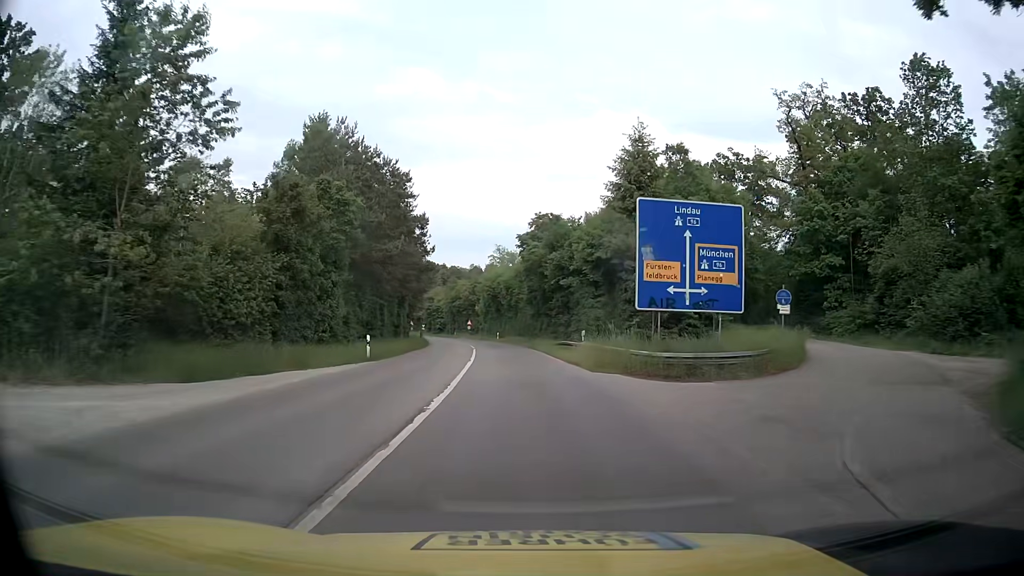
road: tertiary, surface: asphalt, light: Day
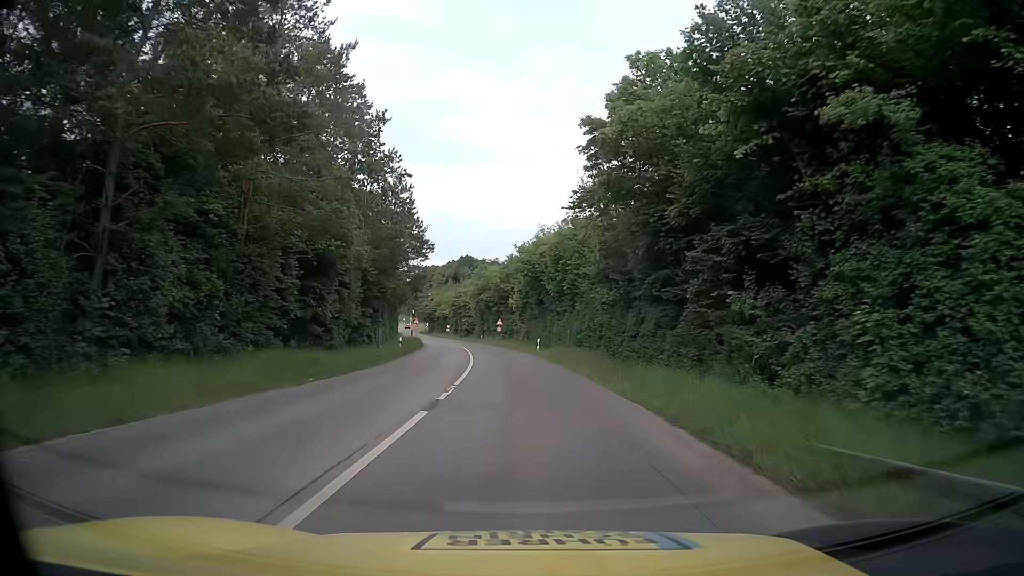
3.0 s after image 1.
(-1.2, +36.2) m; -4°
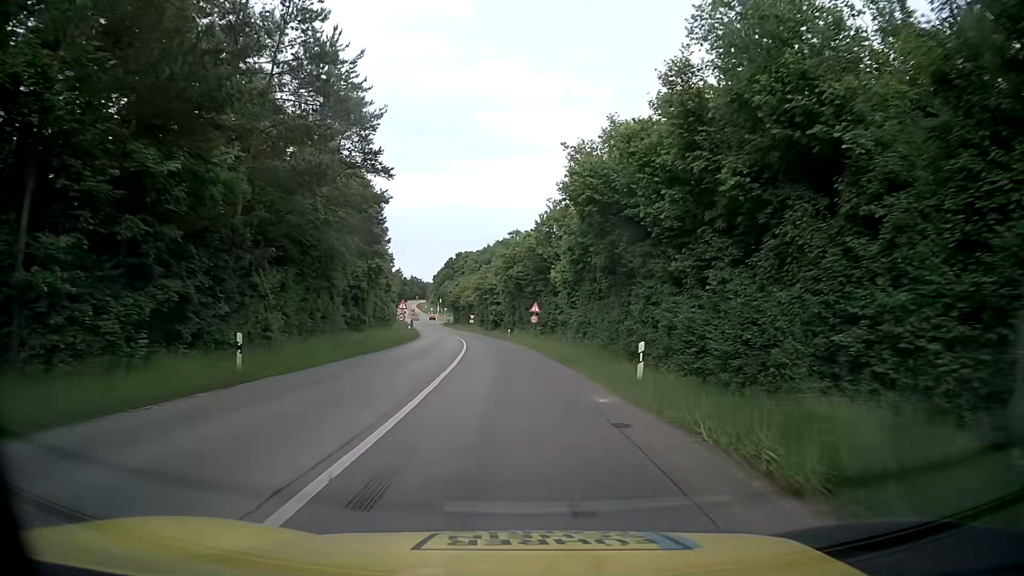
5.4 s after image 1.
(-0.7, +30.7) m; -3°
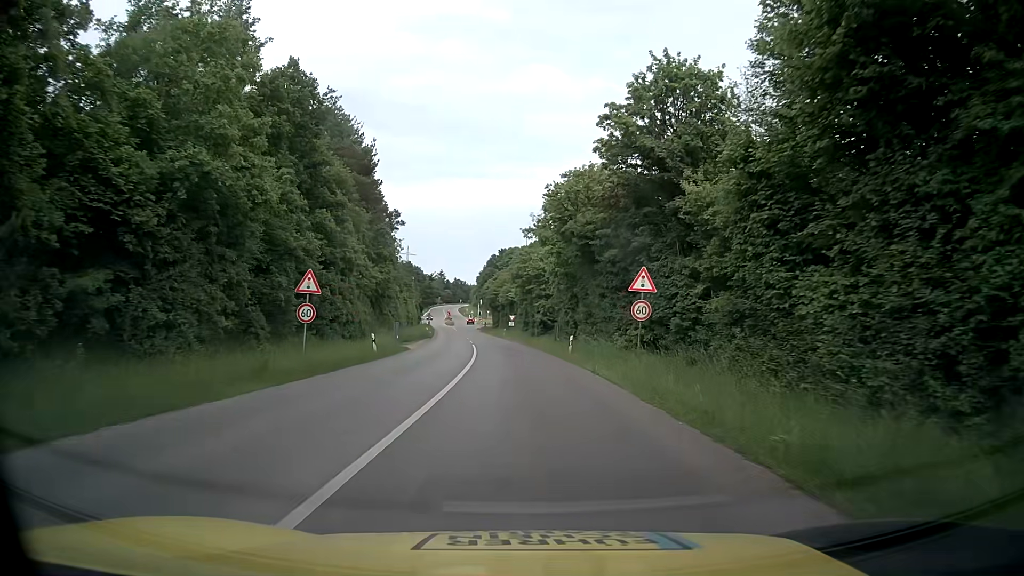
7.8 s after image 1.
(-1.3, +31.6) m; -5°
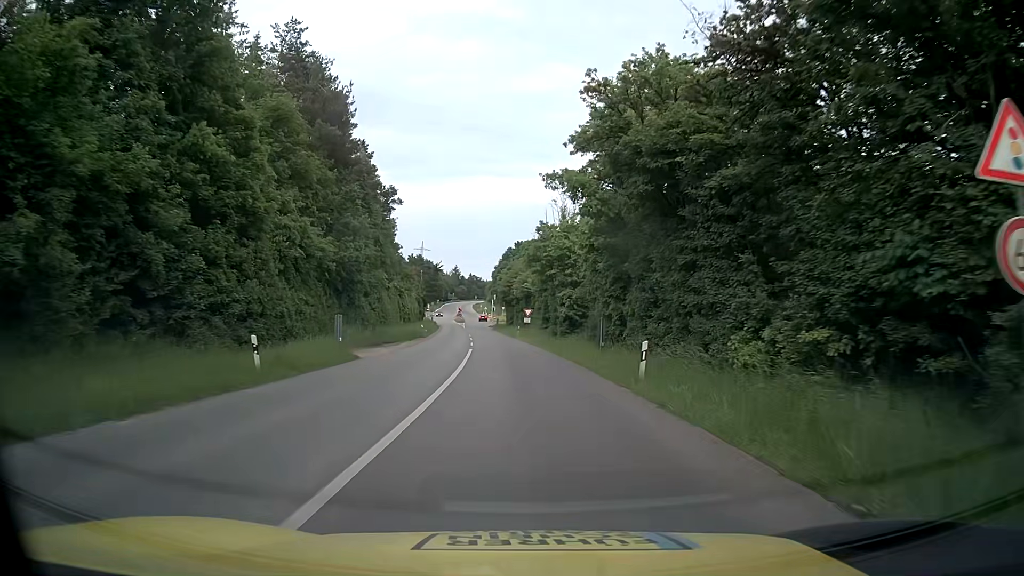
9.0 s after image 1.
(-0.1, +16.1) m; -1°
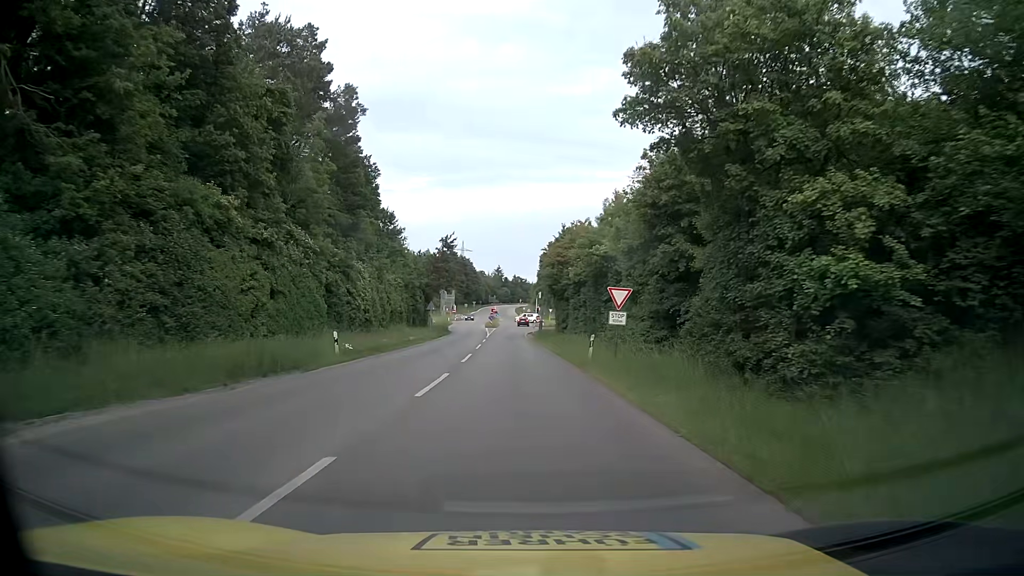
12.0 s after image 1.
(-1.5, +41.2) m; -4°
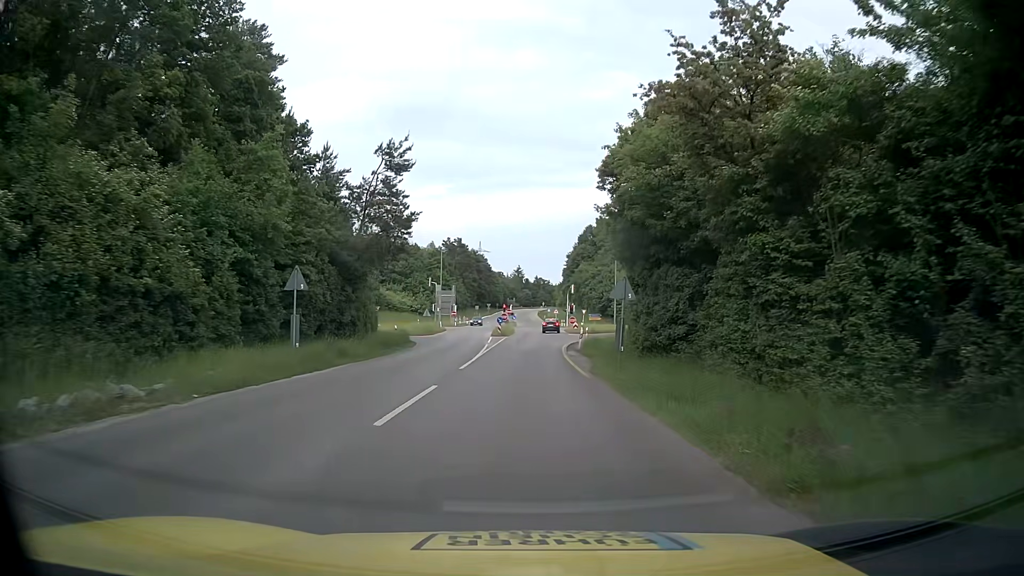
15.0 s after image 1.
(-0.7, +39.8) m; -2°
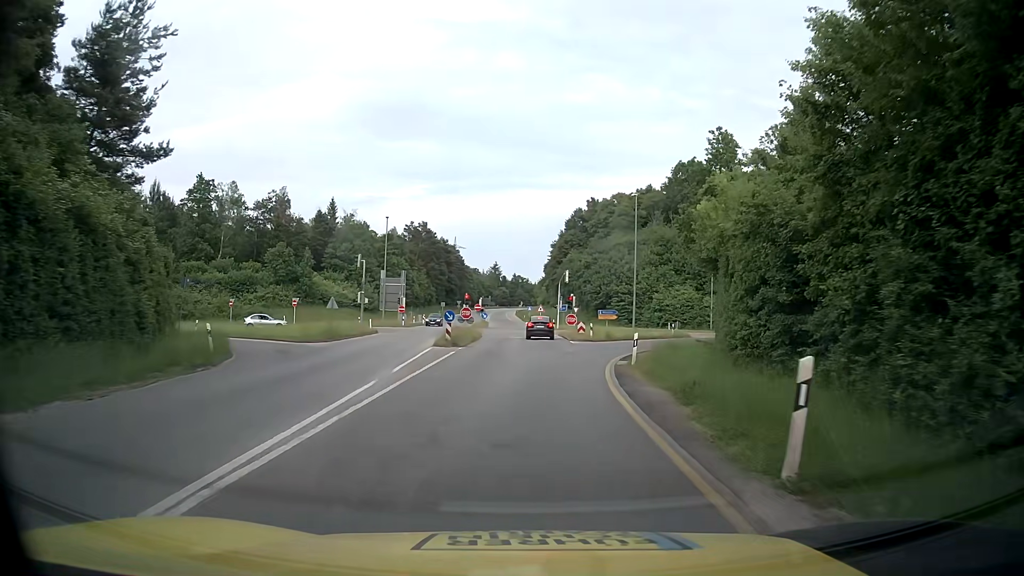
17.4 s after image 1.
(0.0, +29.2) m; +1°
(0, +10) (+1, +20) (+2, +30) (+5, +39) (+10, +48) (+16, +56) (+23, +63) (+32, +68) (+41, +72) (+50, +75) m
